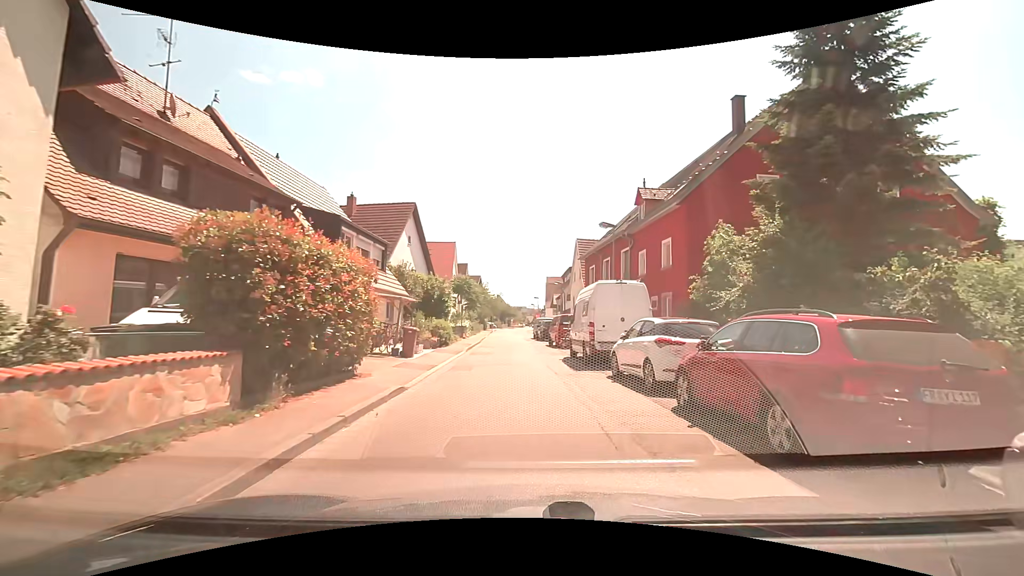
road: tertiary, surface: asphalt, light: Day
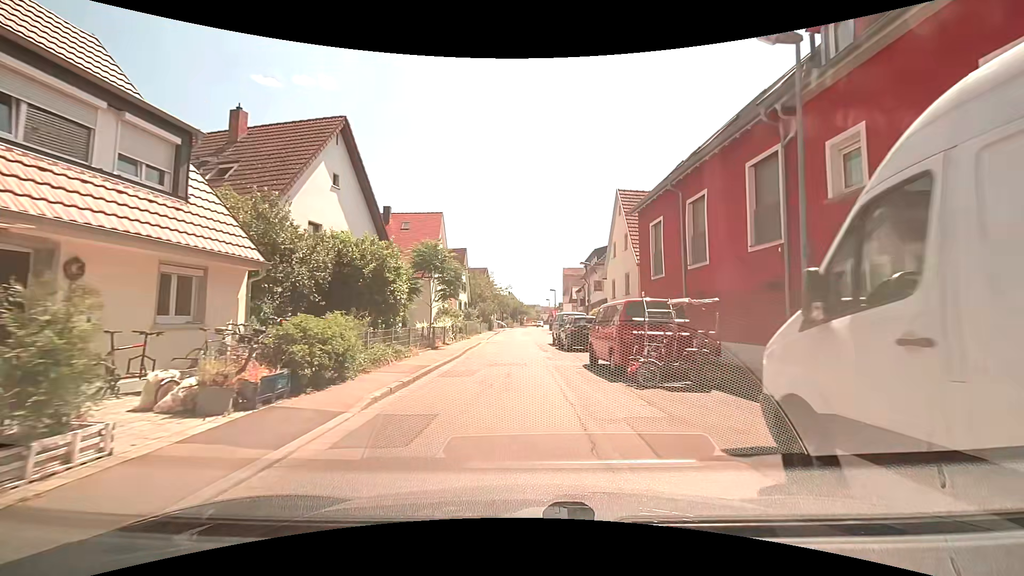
(-0.3, +16.5) m; -2°
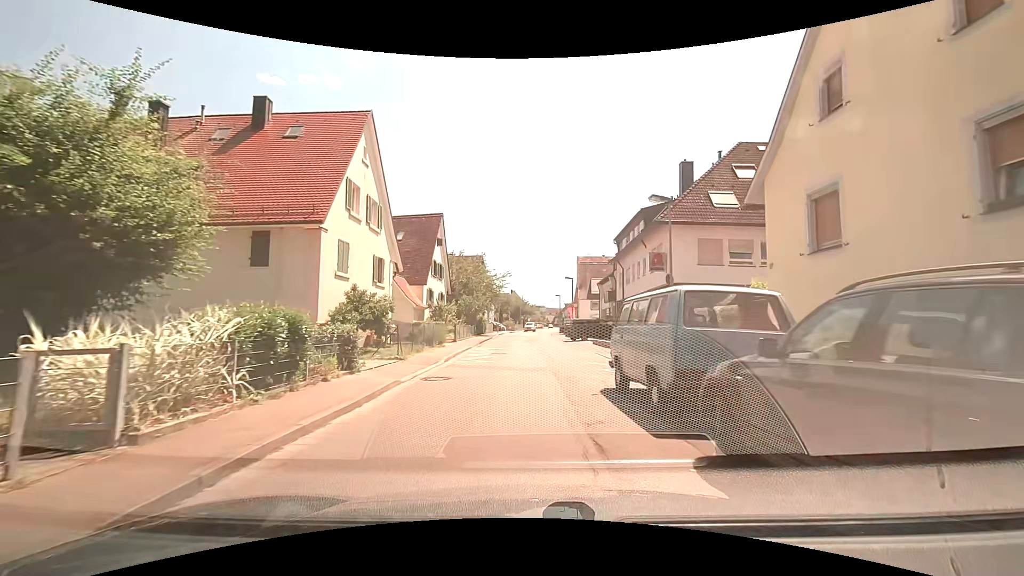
(-0.5, +21.5) m; -2°
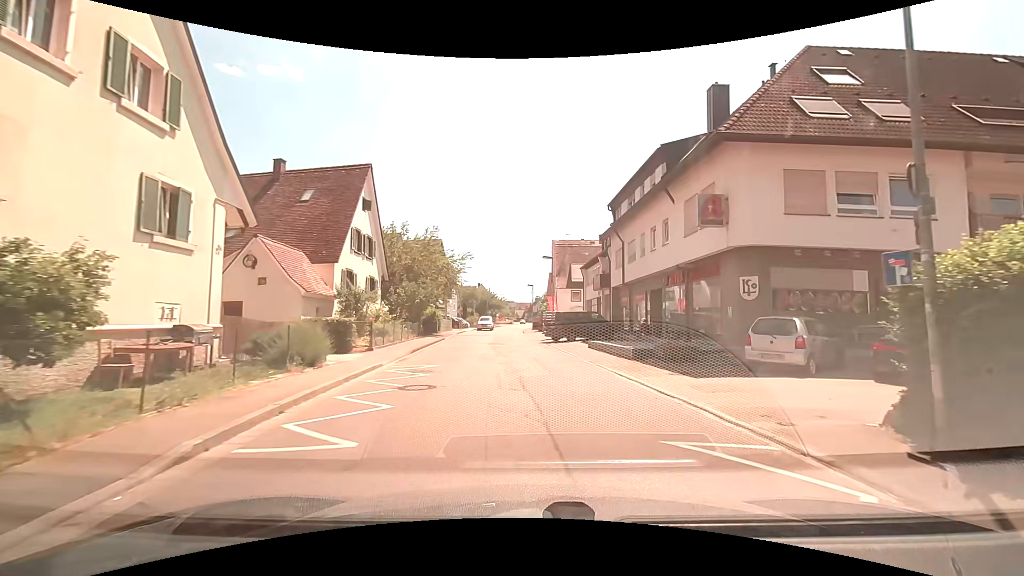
(+0.2, +12.6) m; +2°
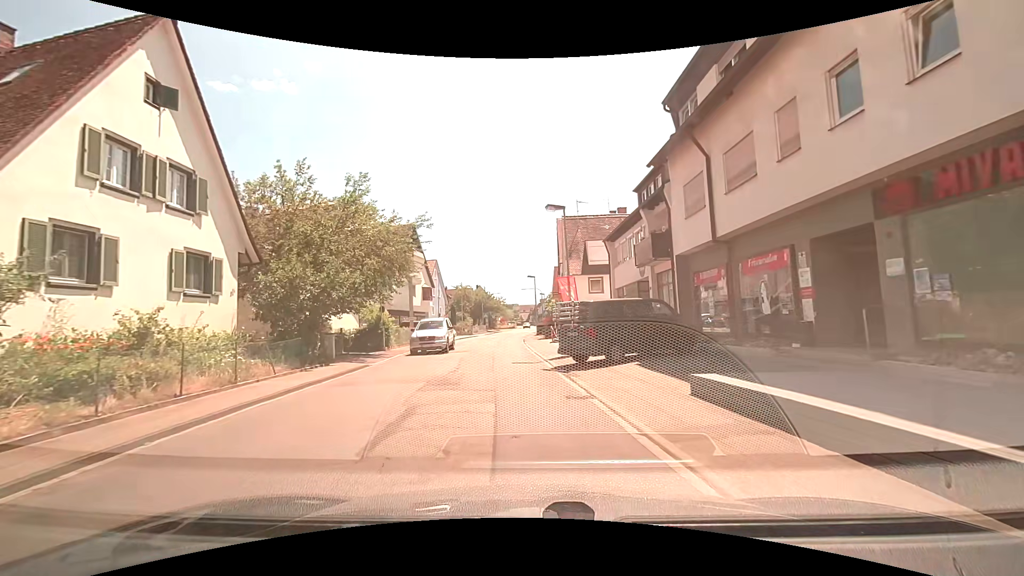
(+0.8, +16.8) m; 0°
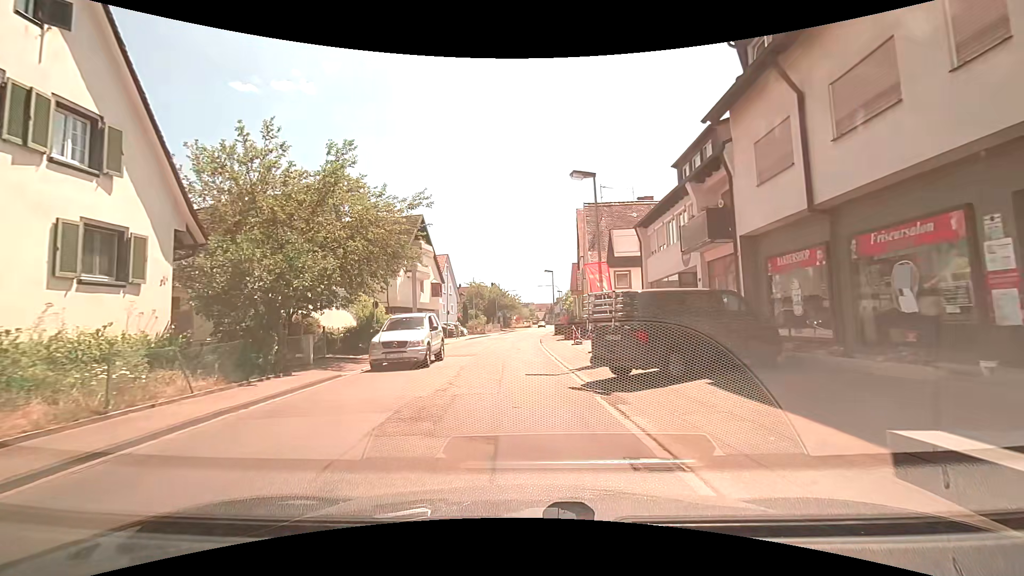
(0.0, +4.4) m; -2°
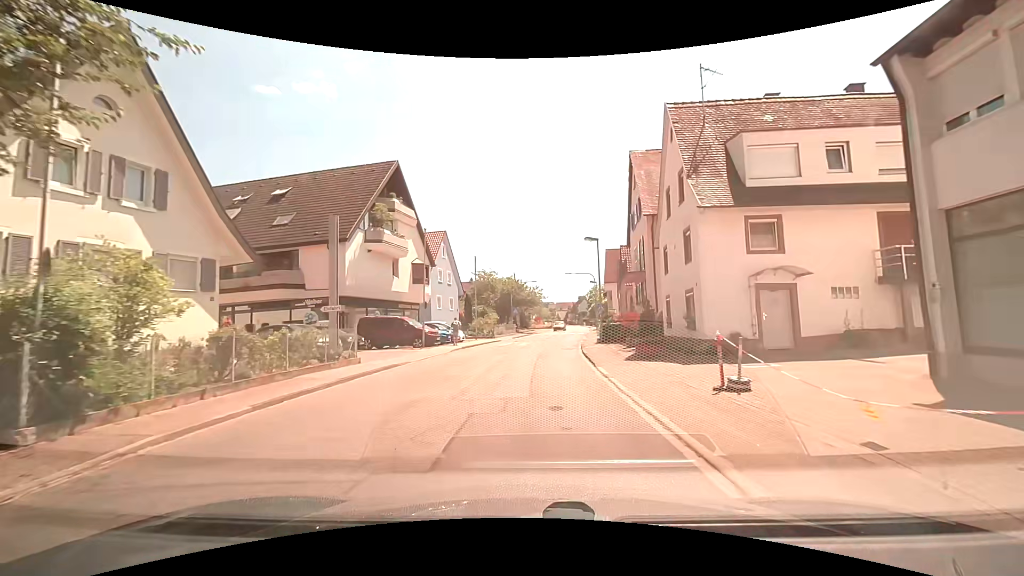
(-0.5, +18.1) m; -1°
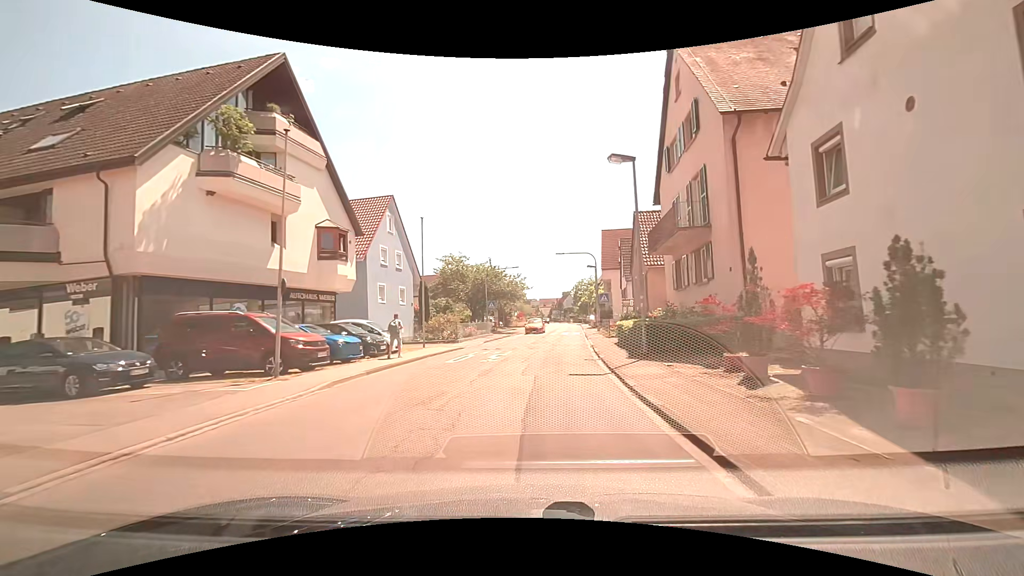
(0.0, +14.0) m; +1°
(0, +10) (+1, +20) (+2, +30) (+3, +40) (+4, +50) (+4, +60) (+5, +70) (+6, +80) (+7, +90) (+8, +100) m
